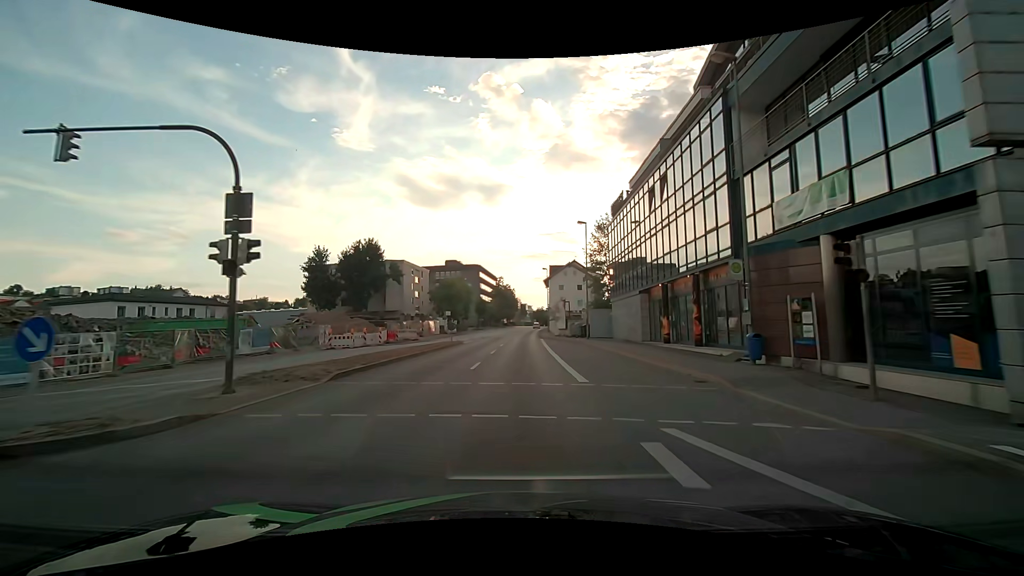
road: primary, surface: asphalt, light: Day
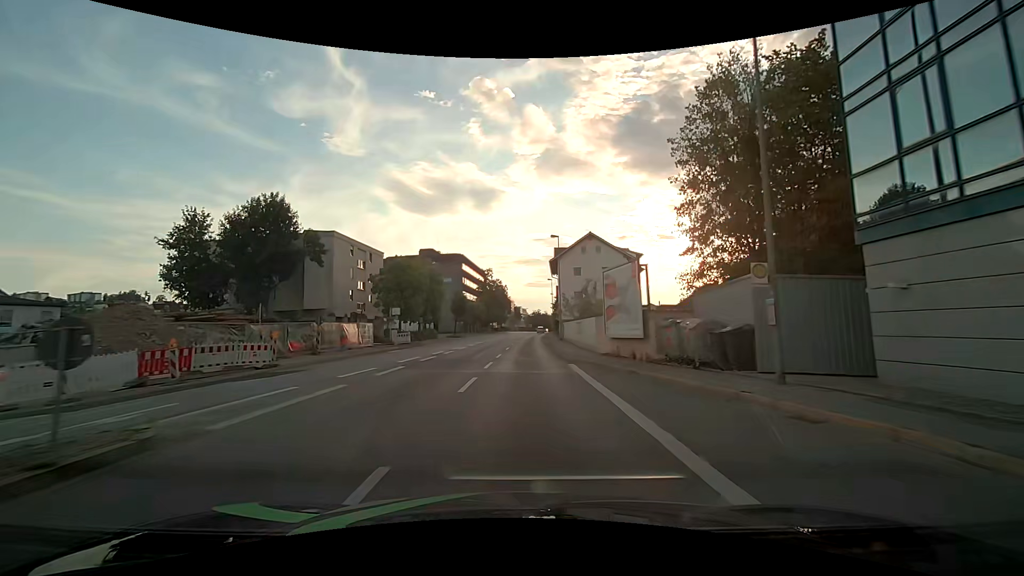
(-0.1, +31.8) m; 0°
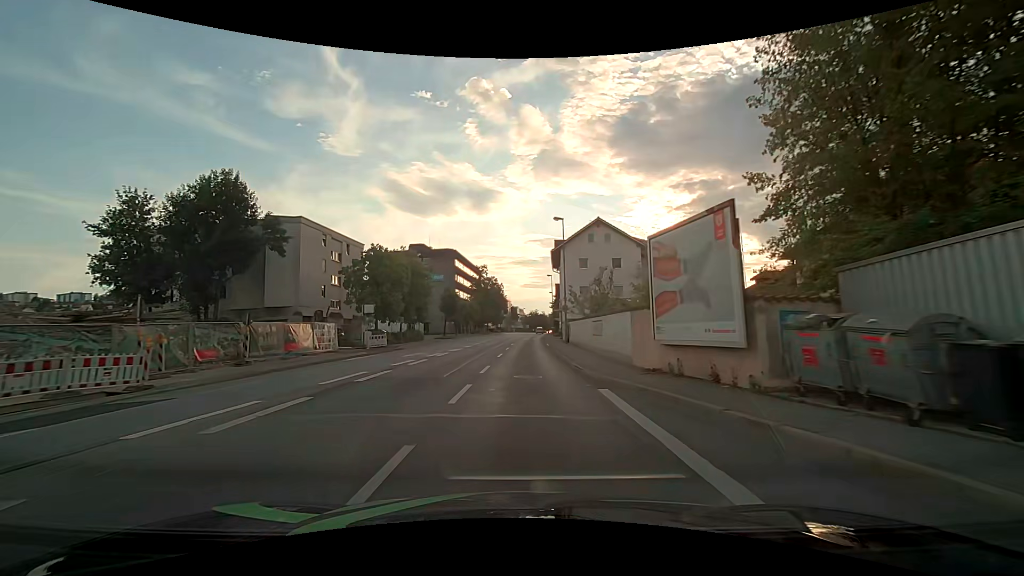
(+0.1, +8.0) m; +1°
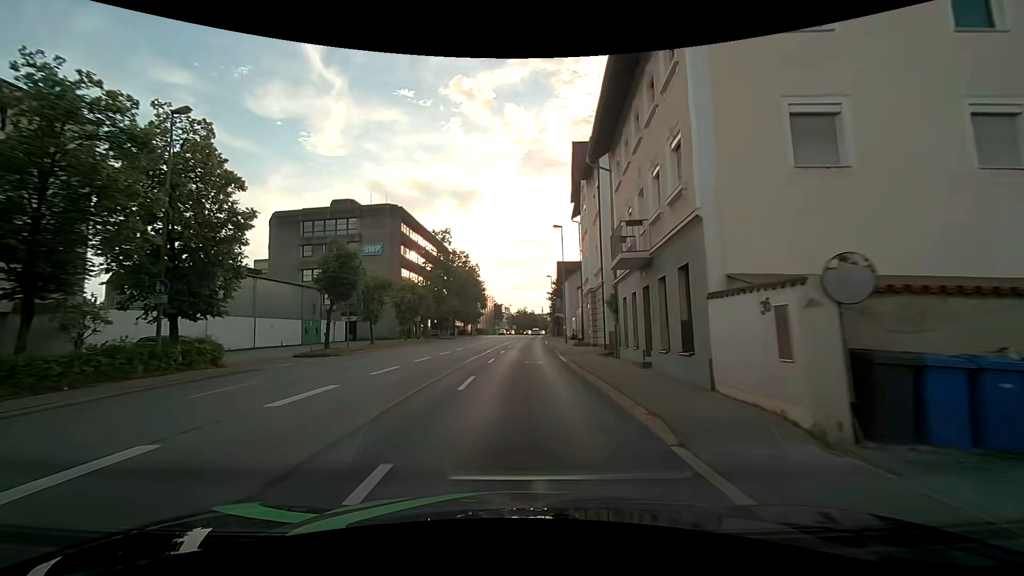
(+0.7, +40.4) m; +1°
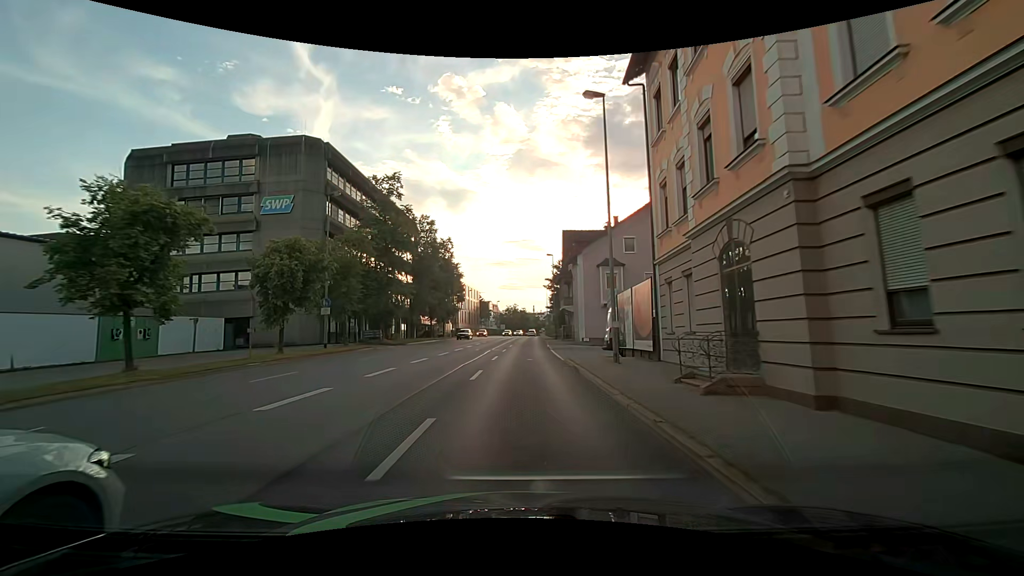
(+0.2, +24.4) m; +1°
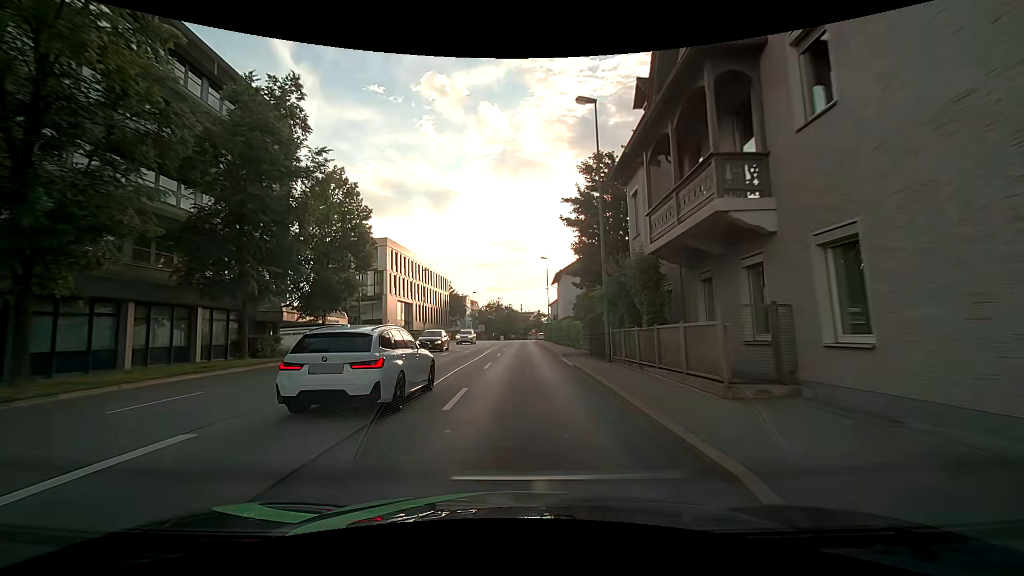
(+0.6, +40.9) m; +1°
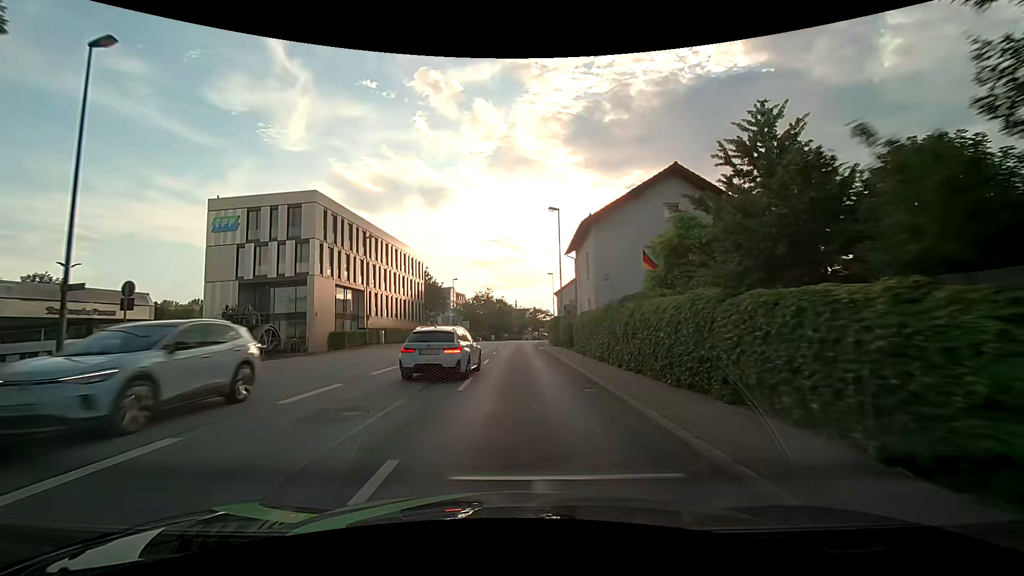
(+0.3, +24.2) m; +1°
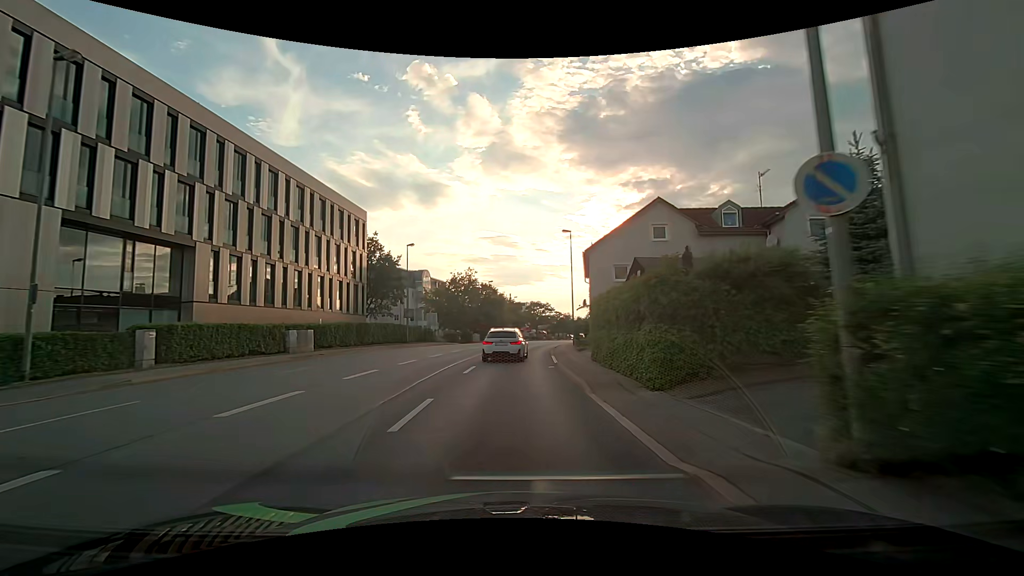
(+0.3, +31.3) m; +1°
(0, +10) (0, +20) (0, +30) (+1, +40) (+2, +50) (+4, +60) (+5, +70) (+7, +80) (+9, +89) (+11, +99) m
